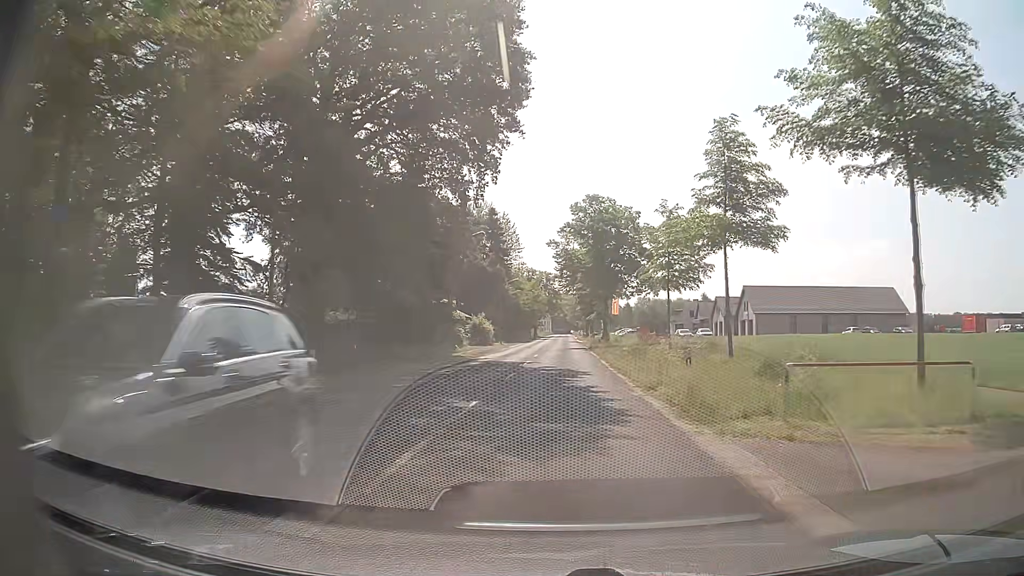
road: secondary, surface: asphalt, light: Day
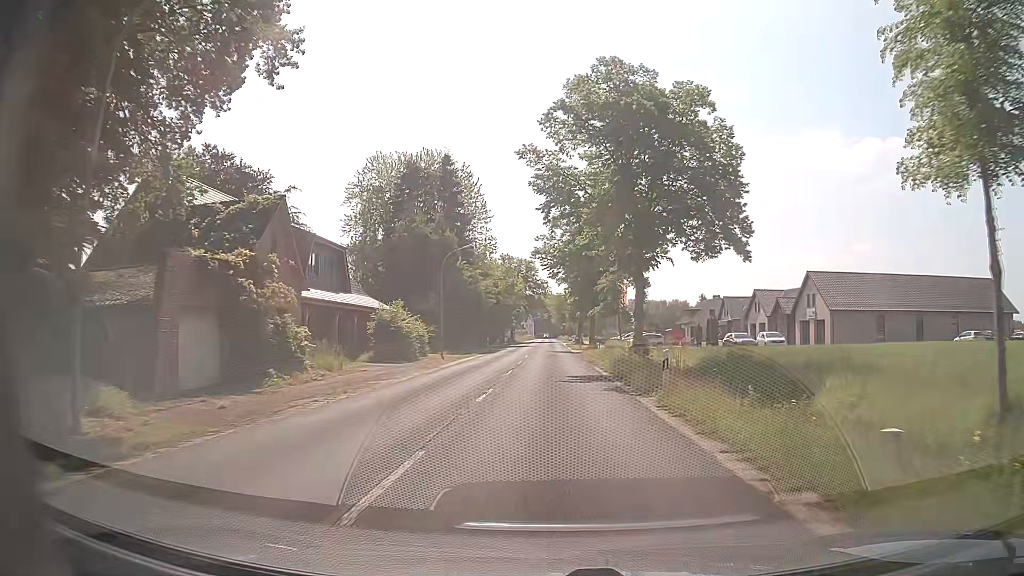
(+0.5, +32.7) m; +2°
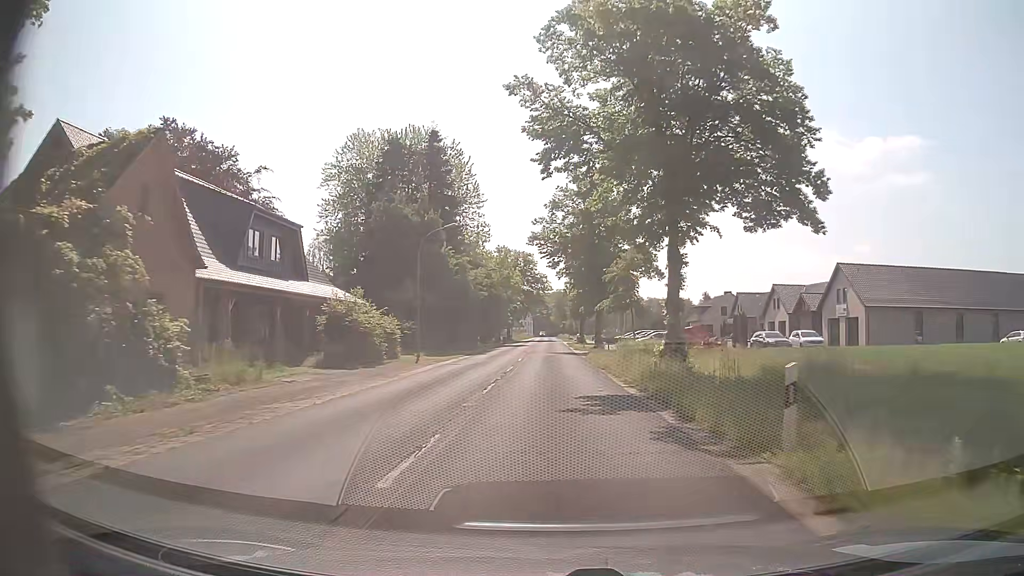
(-0.1, +8.2) m; -1°
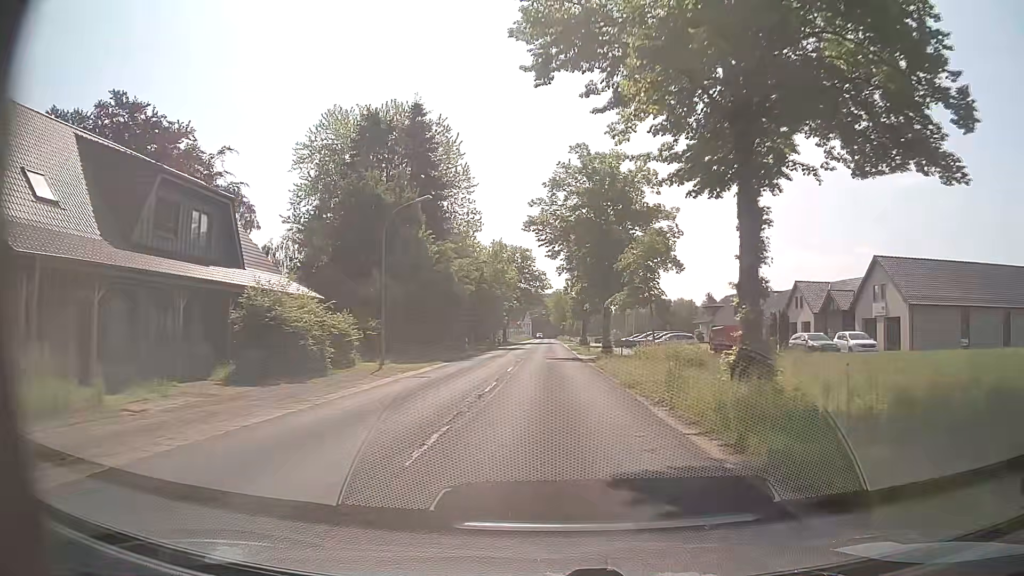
(0.0, +8.1) m; 0°
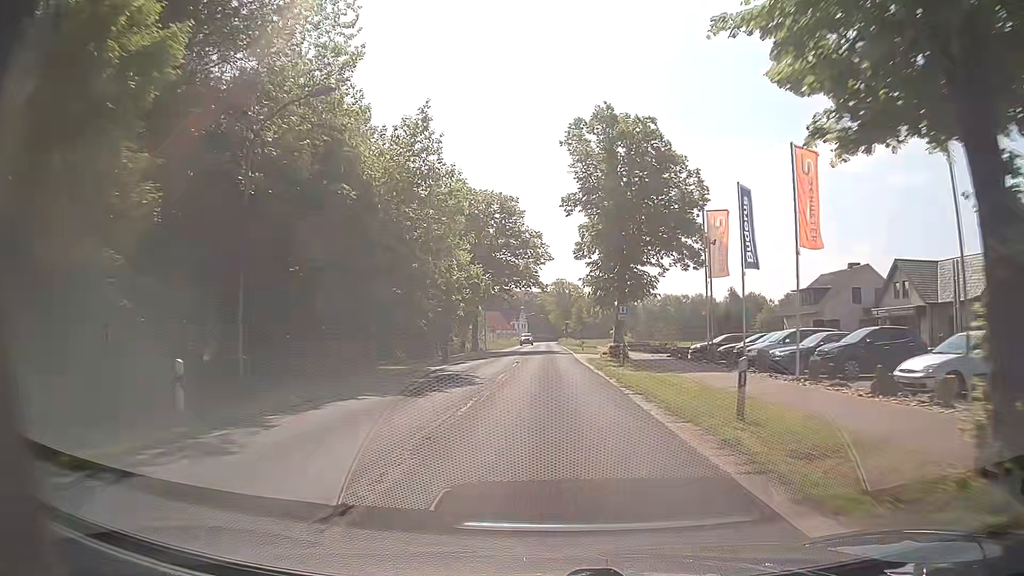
(+0.2, +40.6) m; 0°
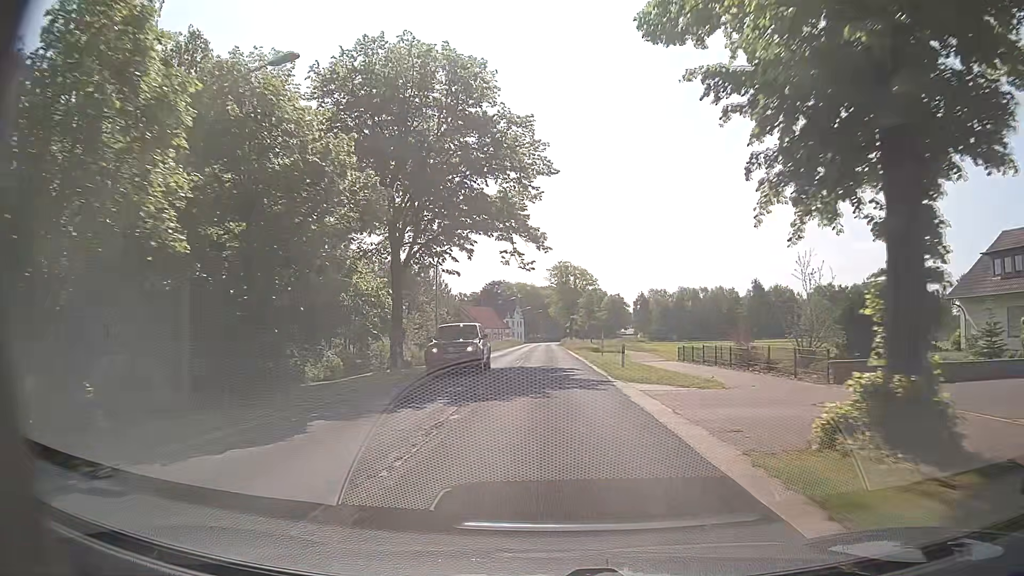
(0.0, +32.4) m; 0°
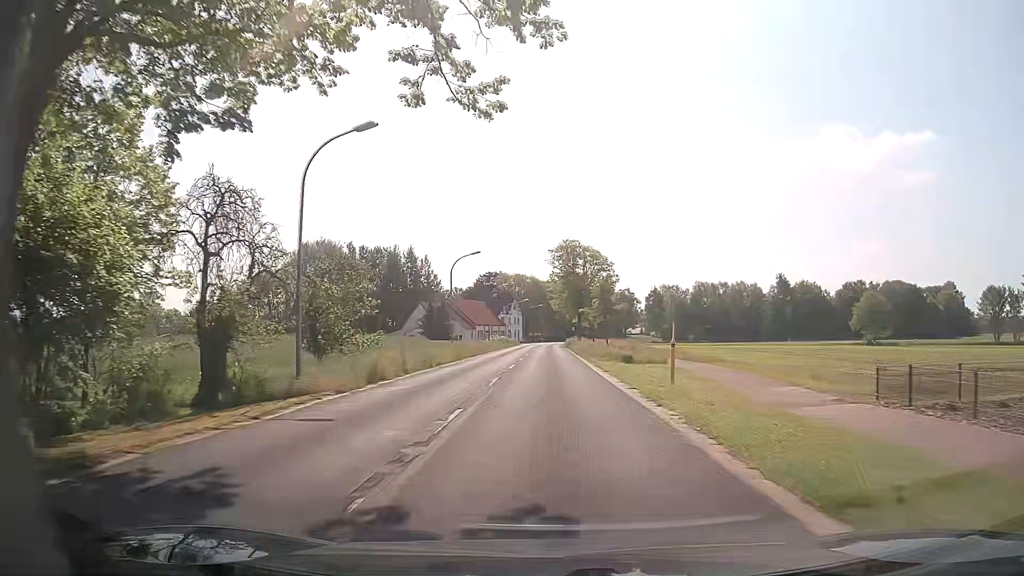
(-0.1, +24.3) m; 0°
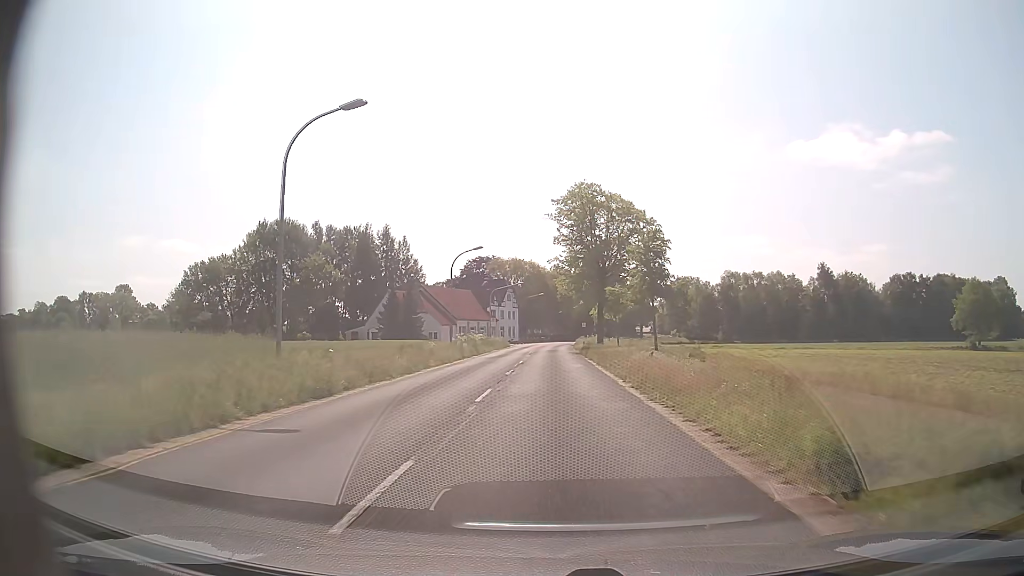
(-0.3, +32.4) m; -1°
(0, +10) (0, +20) (0, +30) (0, +40) (0, +50) (+1, +60) (+1, +70) (+1, +80) (+2, +90) (+2, +100) m
